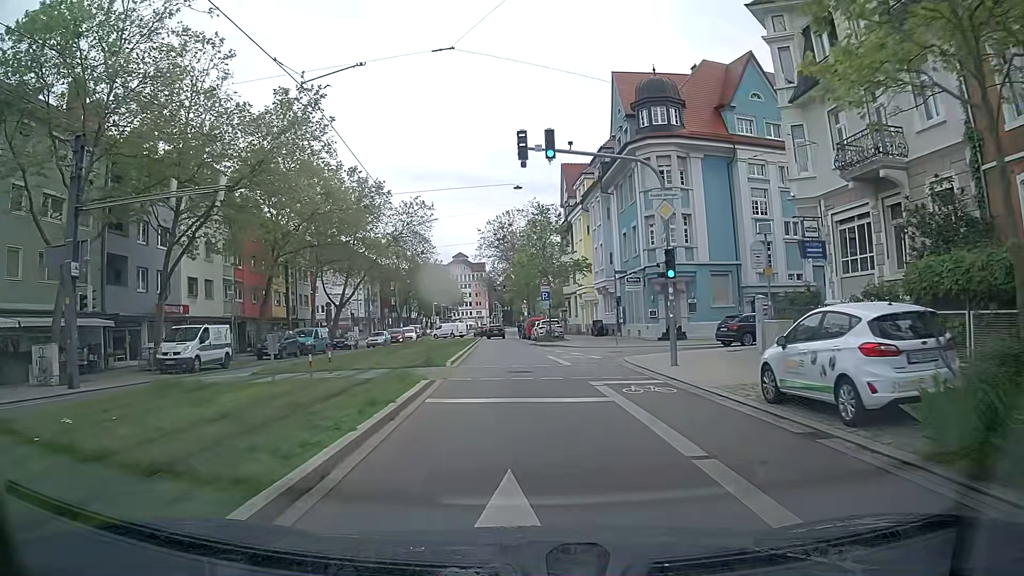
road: tertiary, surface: asphalt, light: Day
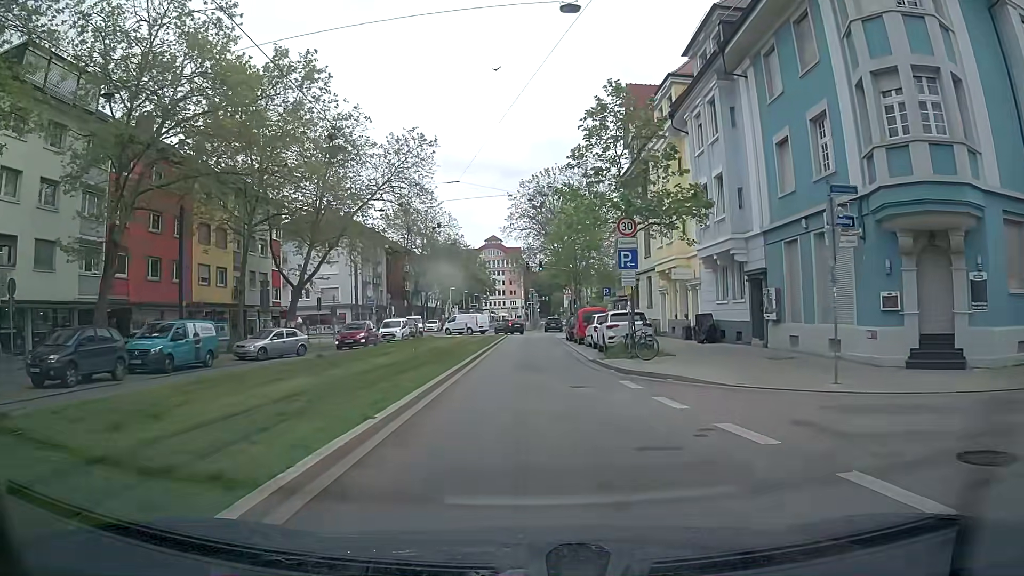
(-0.5, +23.1) m; -3°
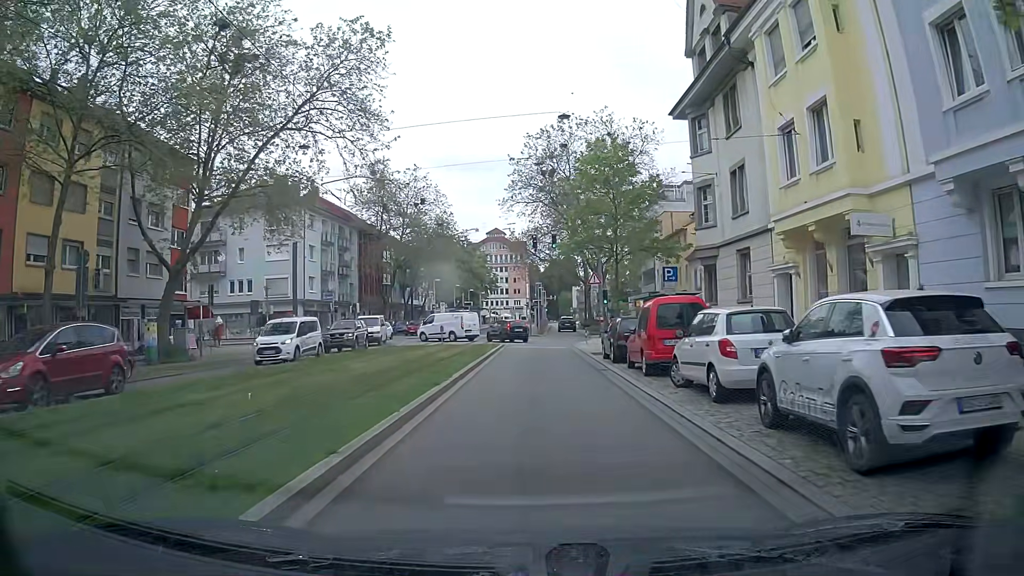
(0.0, +18.7) m; 0°
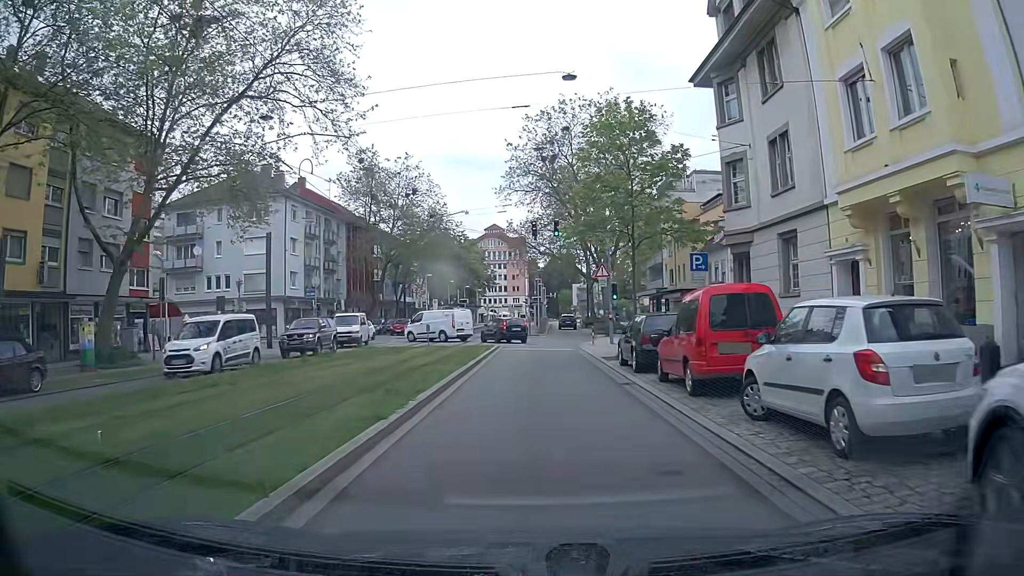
(0.0, +4.7) m; 0°
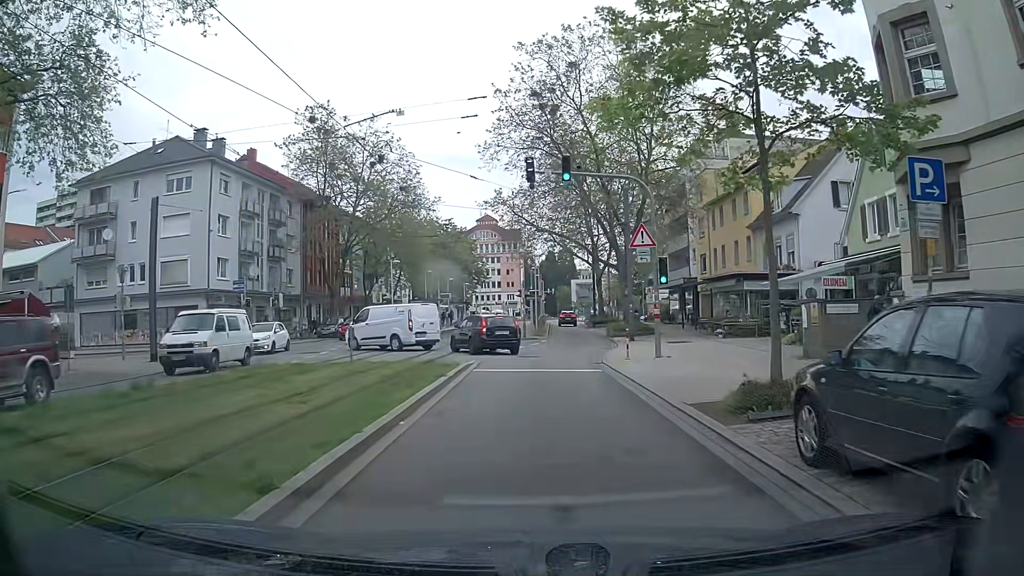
(0.0, +13.1) m; 0°
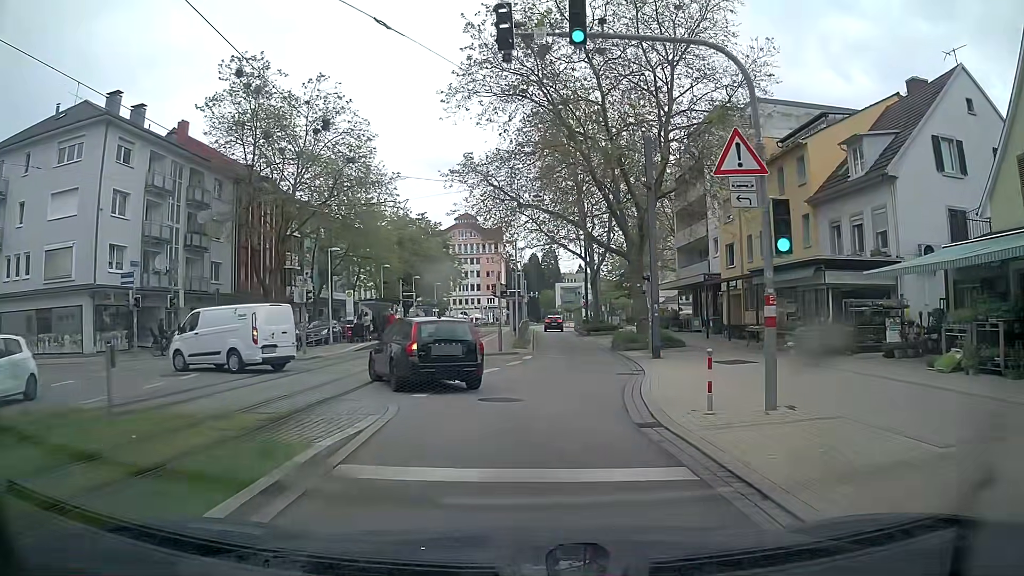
(+0.1, +11.2) m; +2°
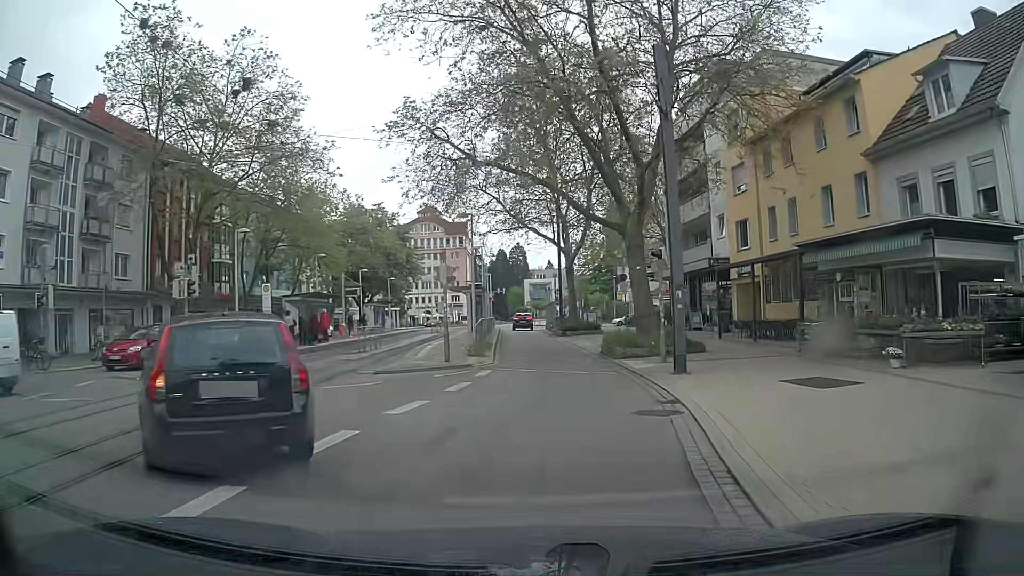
(+0.1, +8.3) m; +2°
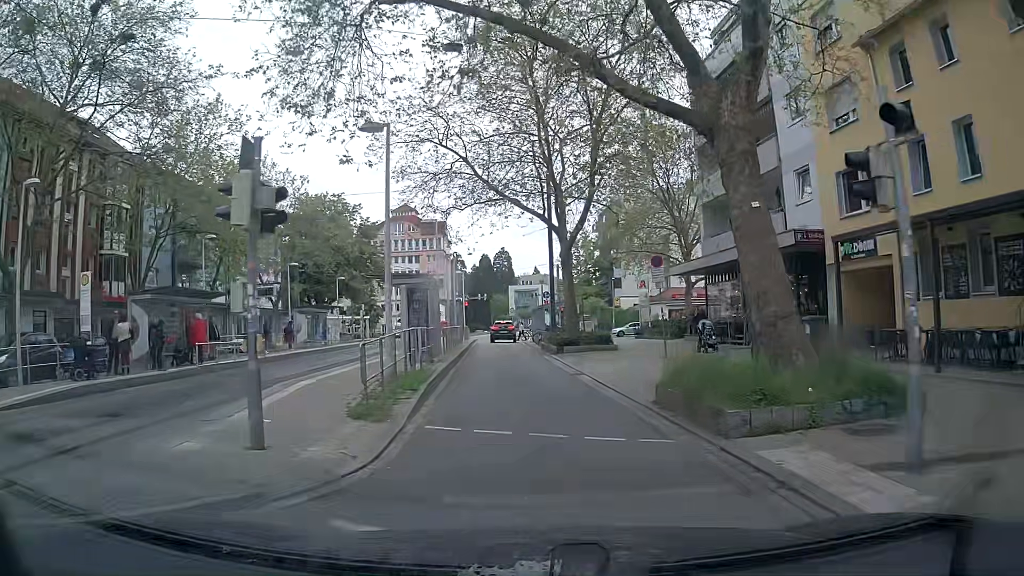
(+0.1, +13.2) m; 0°
